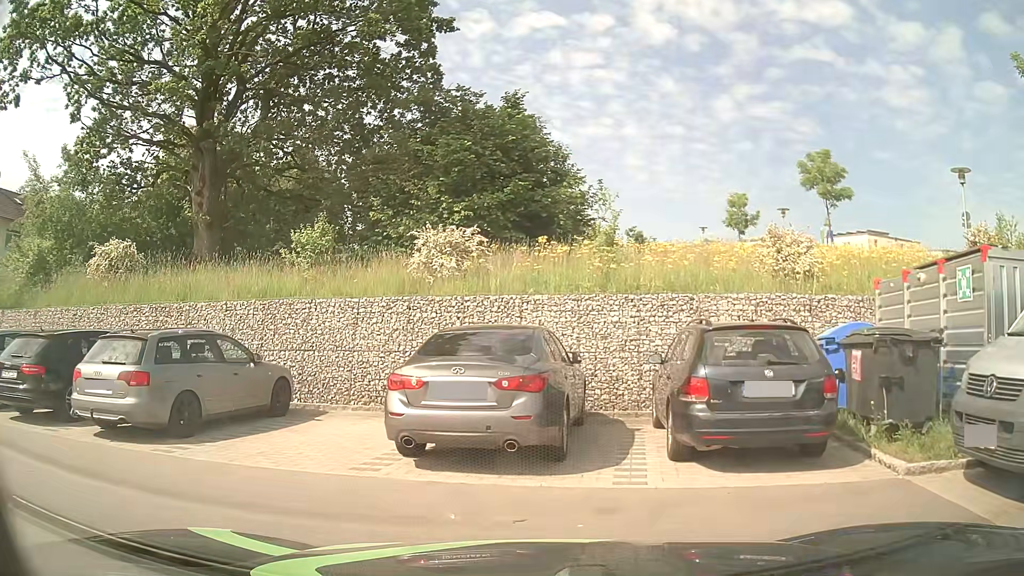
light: Day
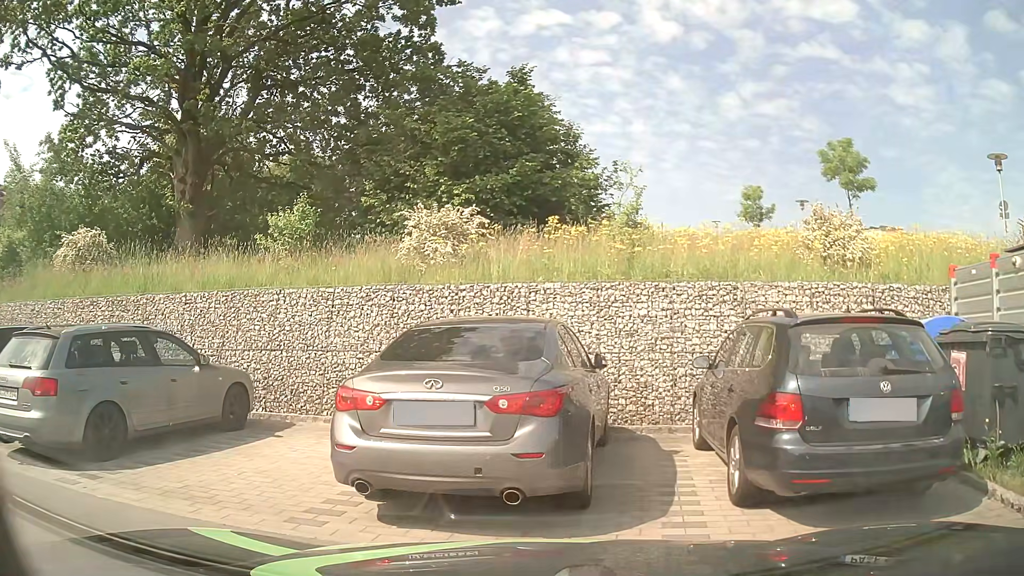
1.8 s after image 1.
(0.0, +2.0) m; 0°
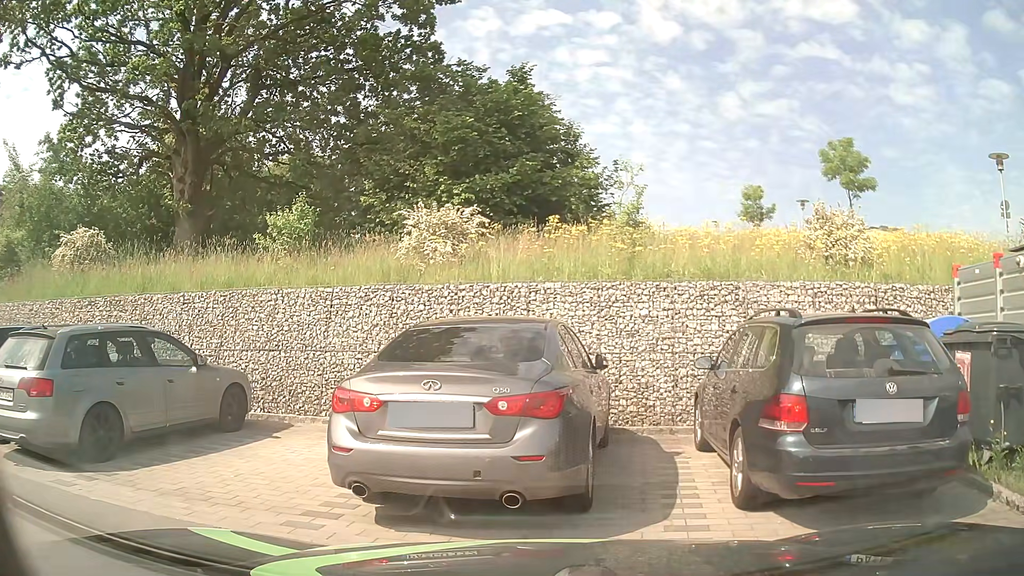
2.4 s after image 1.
(0.0, +0.1) m; 0°
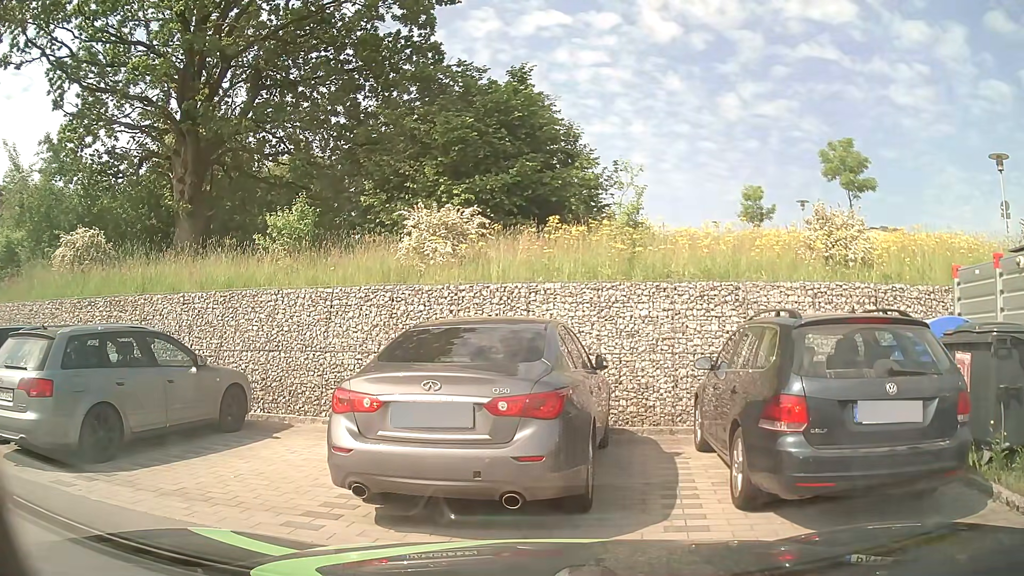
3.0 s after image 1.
(0.0, 0.0) m; 0°
